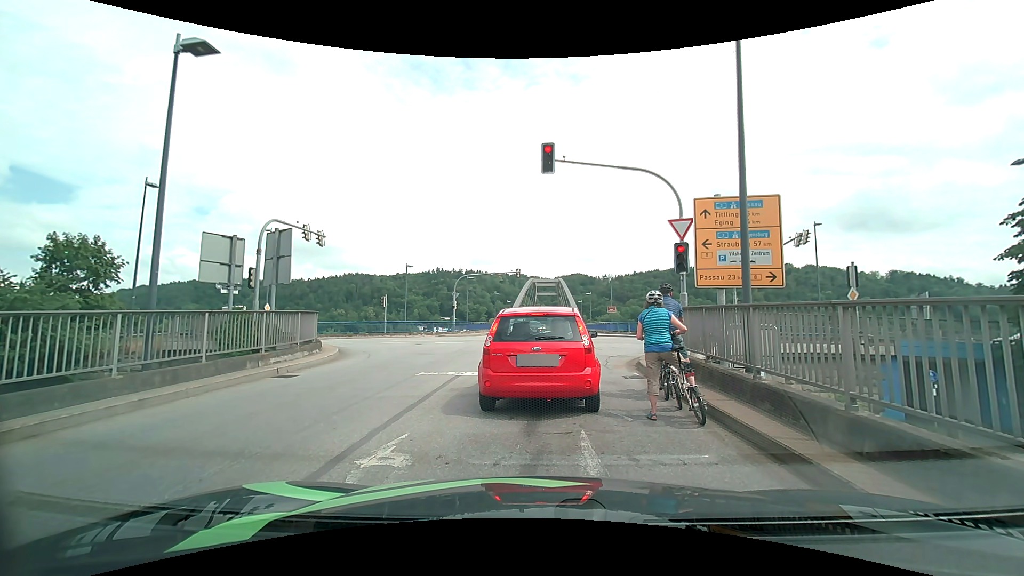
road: tertiary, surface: asphalt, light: Day
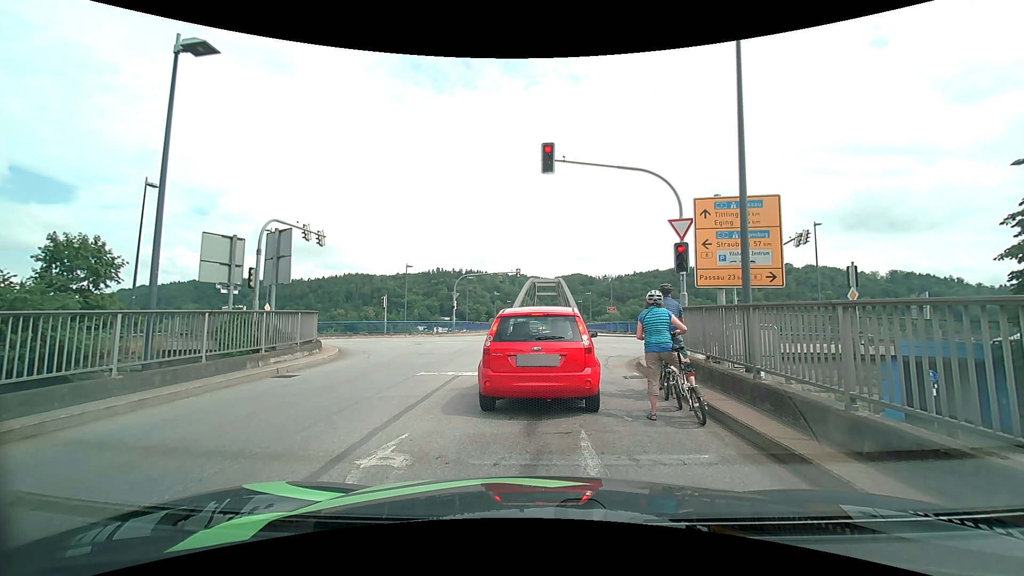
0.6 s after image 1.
(0.0, 0.0) m; 0°
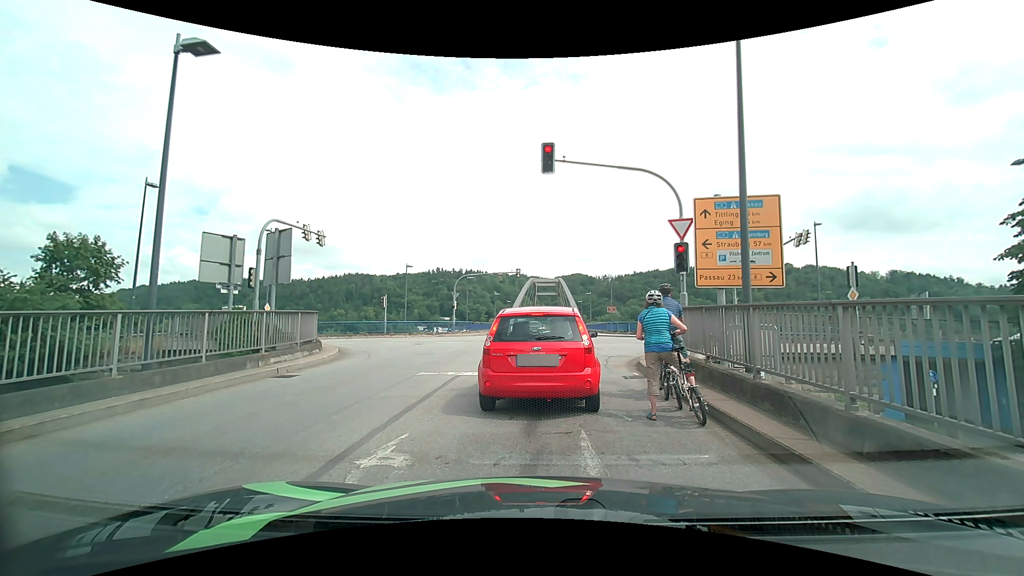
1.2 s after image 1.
(0.0, 0.0) m; 0°
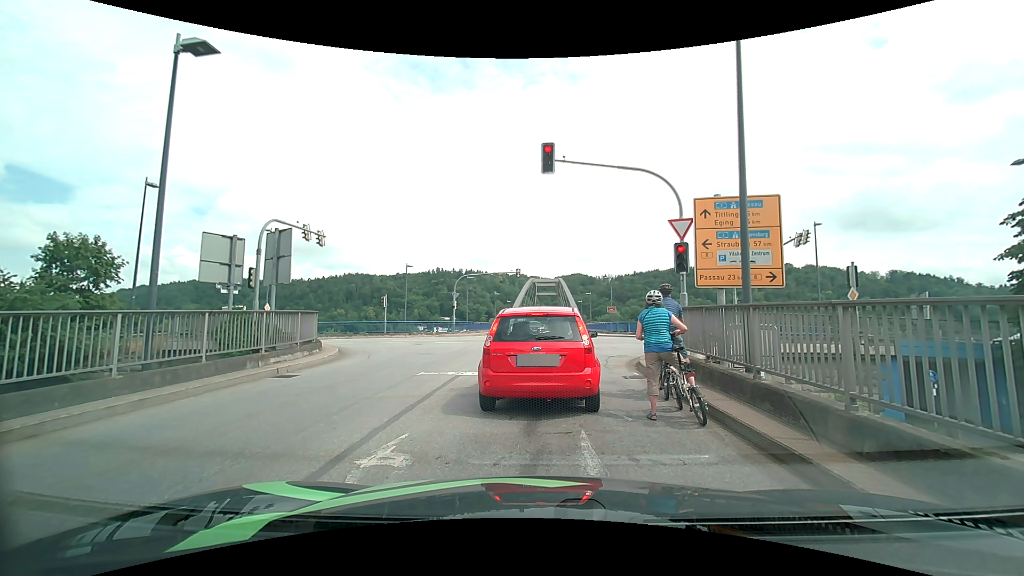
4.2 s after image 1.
(0.0, 0.0) m; 0°
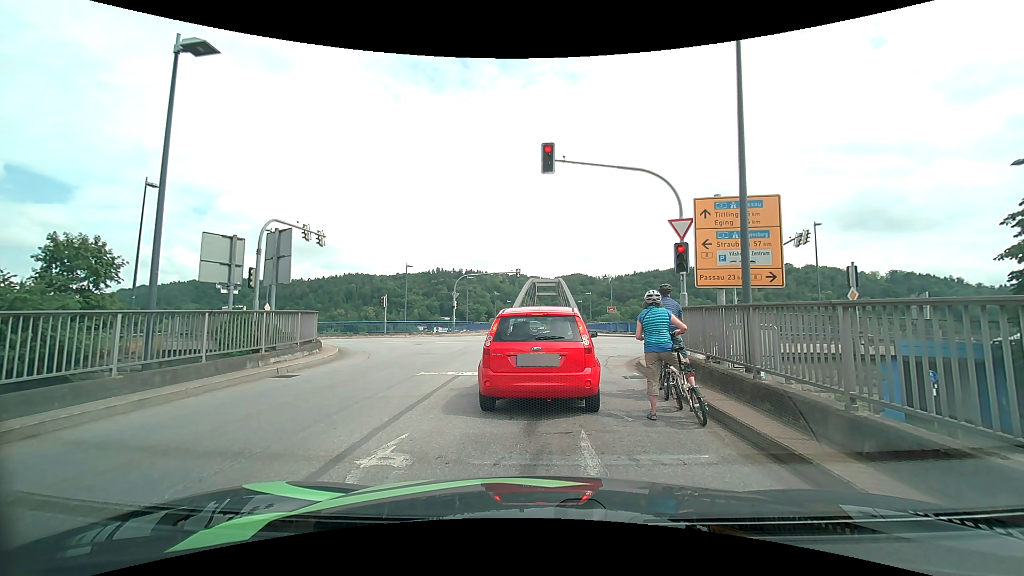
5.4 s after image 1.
(0.0, 0.0) m; 0°
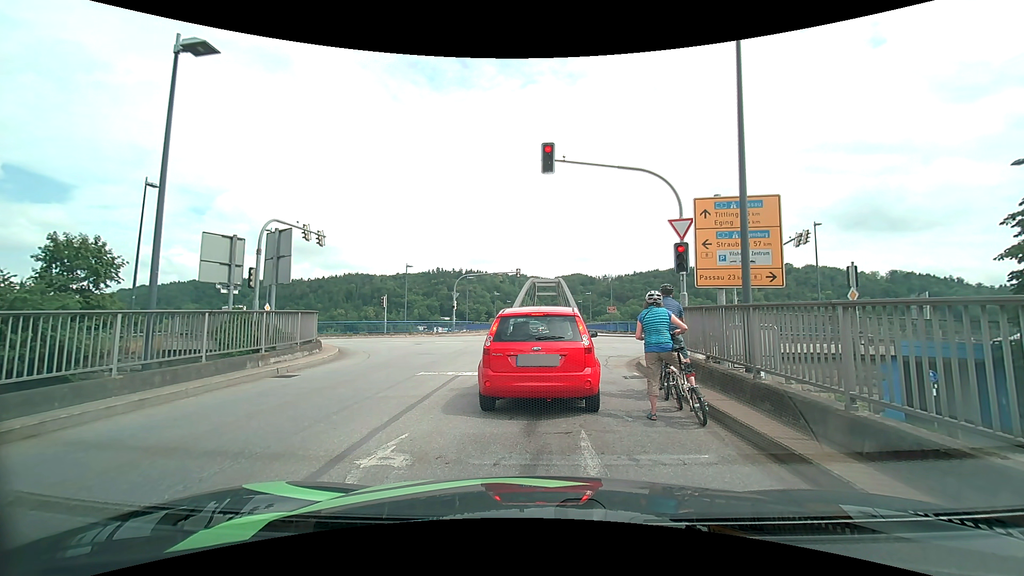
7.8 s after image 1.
(0.0, 0.0) m; 0°
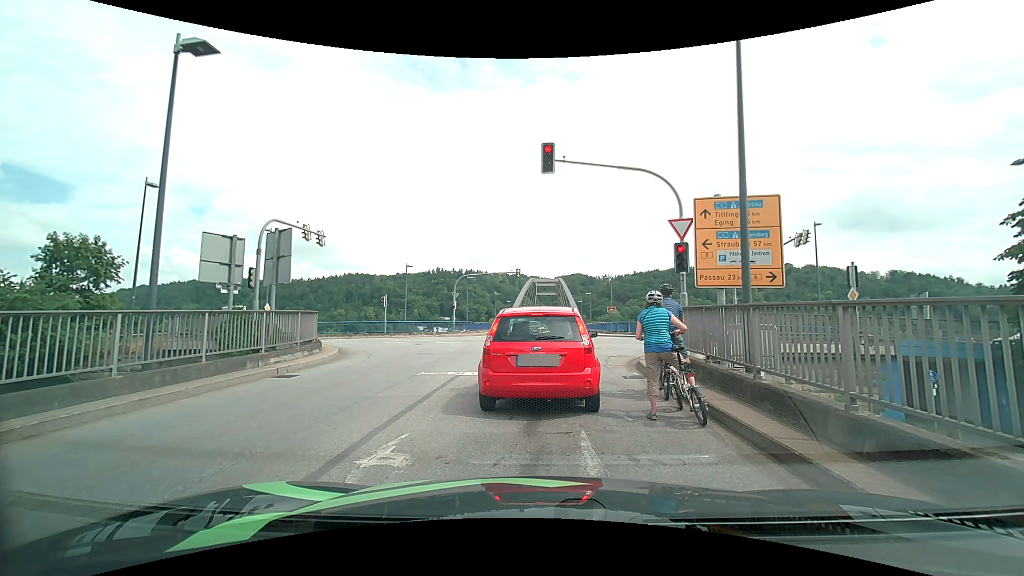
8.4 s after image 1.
(0.0, 0.0) m; 0°
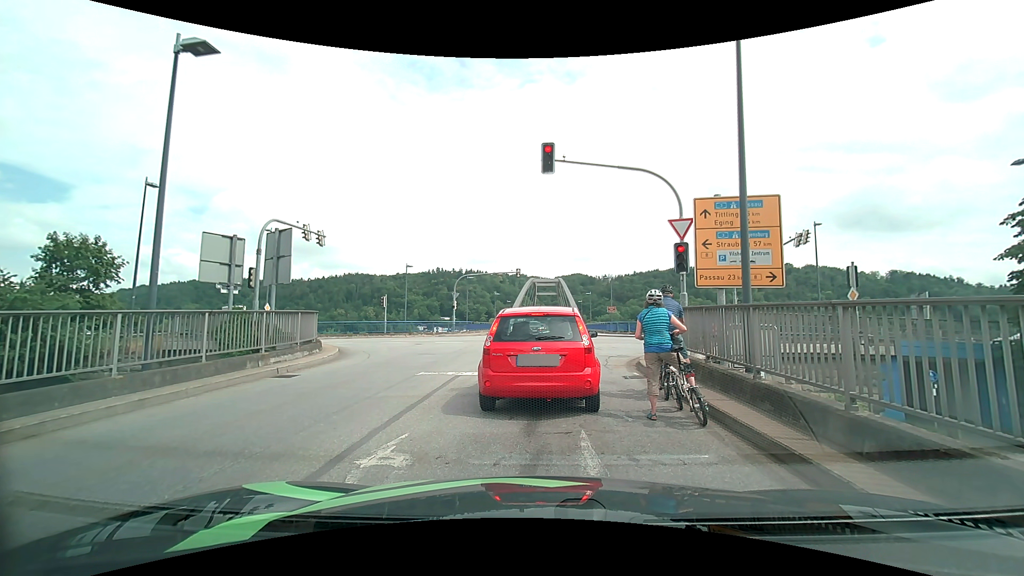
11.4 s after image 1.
(0.0, 0.0) m; 0°
(0, +10) (0, +20) (+6, +28) (+16, +30) (+26, +30) (+36, +30) (+46, +30) (+56, +30) (+66, +30) (+76, +29) m
